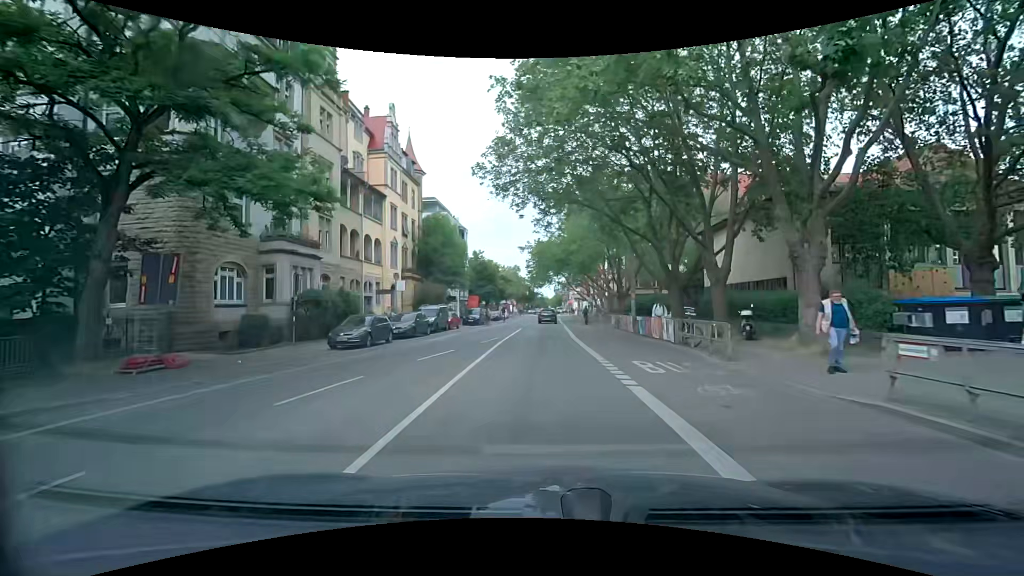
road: secondary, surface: asphalt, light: Day
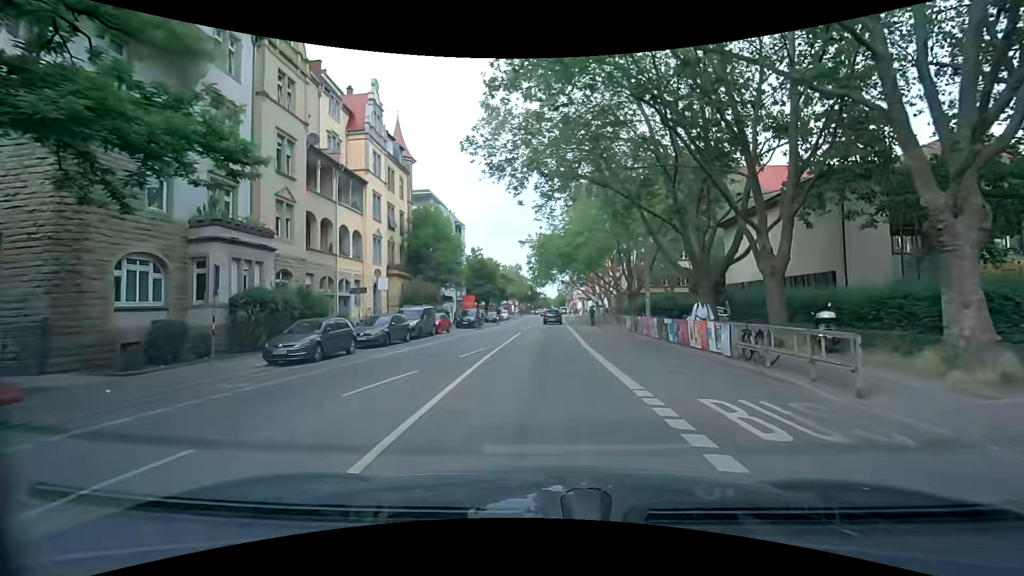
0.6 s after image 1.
(0.0, +5.3) m; -1°
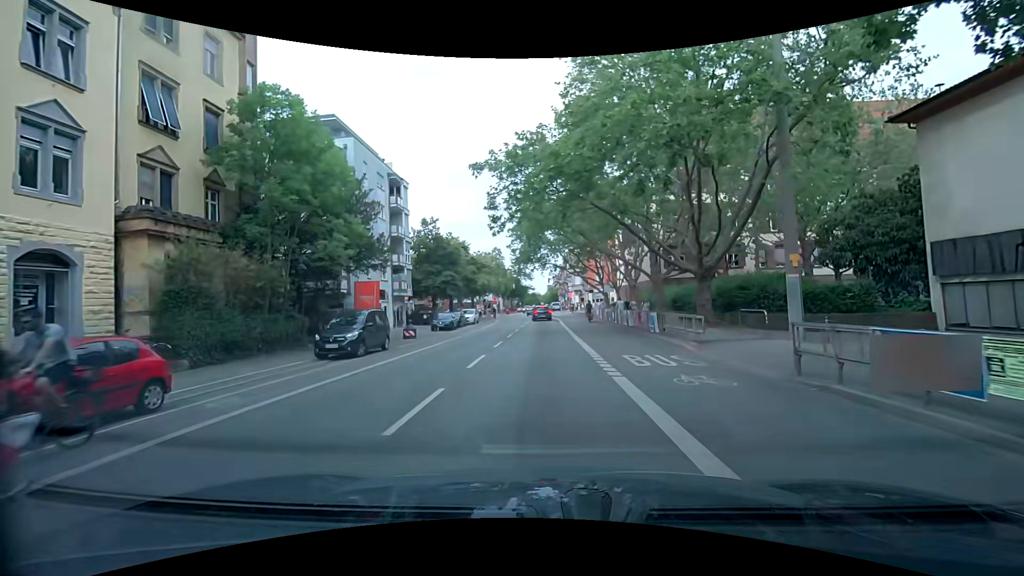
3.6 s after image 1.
(+0.5, +25.8) m; +2°
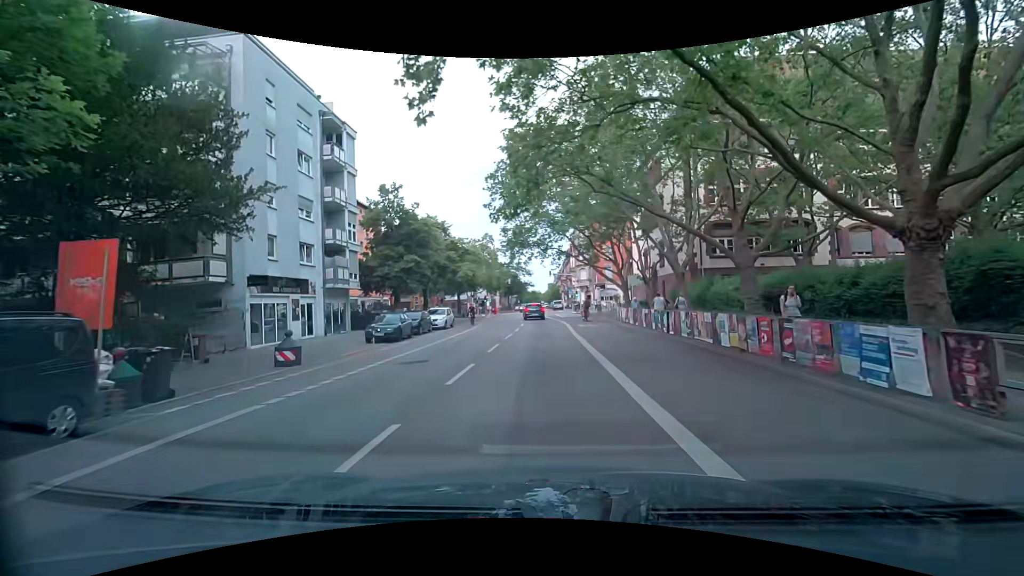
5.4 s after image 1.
(-0.3, +14.4) m; -1°
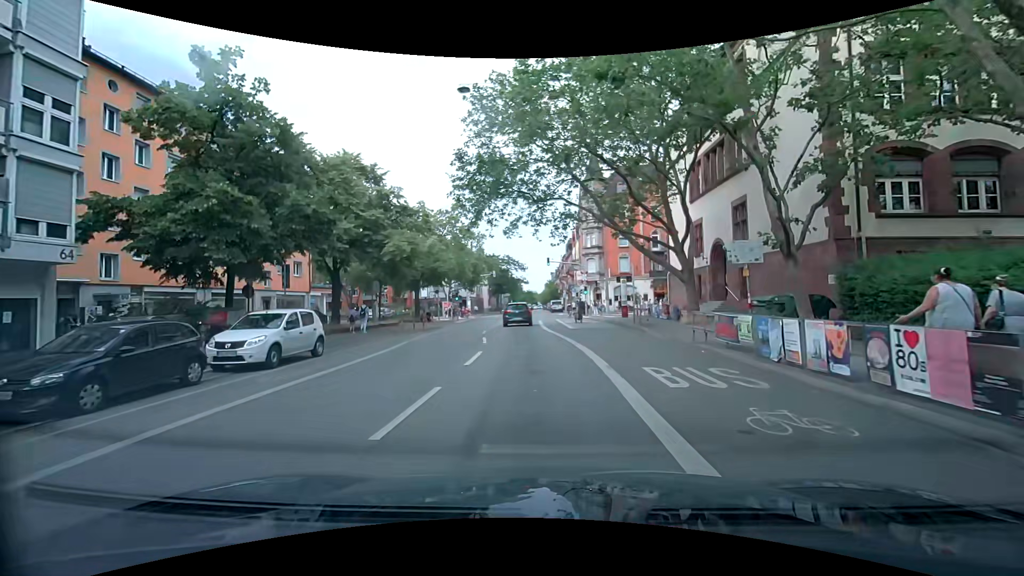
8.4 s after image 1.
(+0.2, +21.5) m; 0°
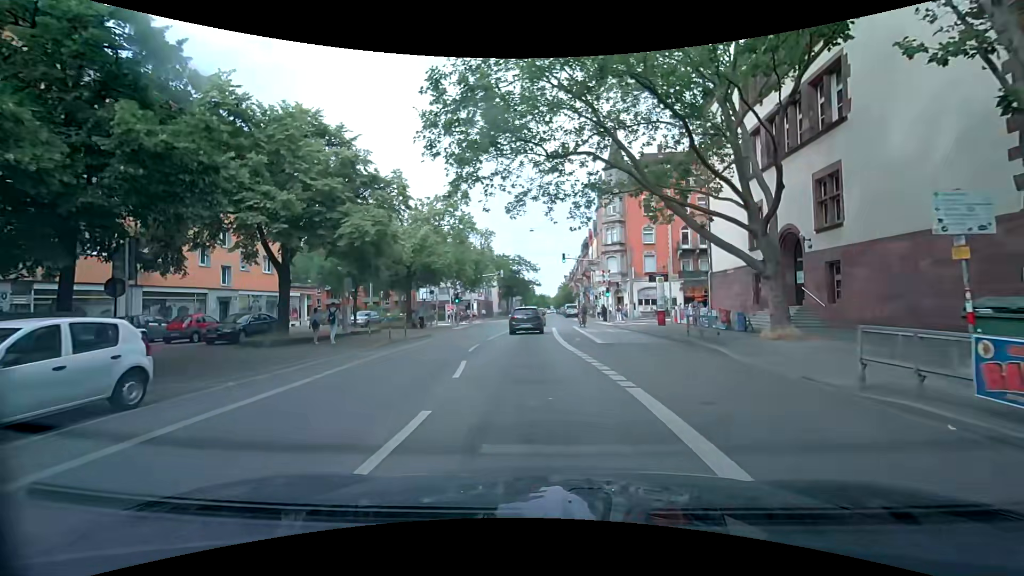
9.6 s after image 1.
(+0.1, +7.7) m; +2°
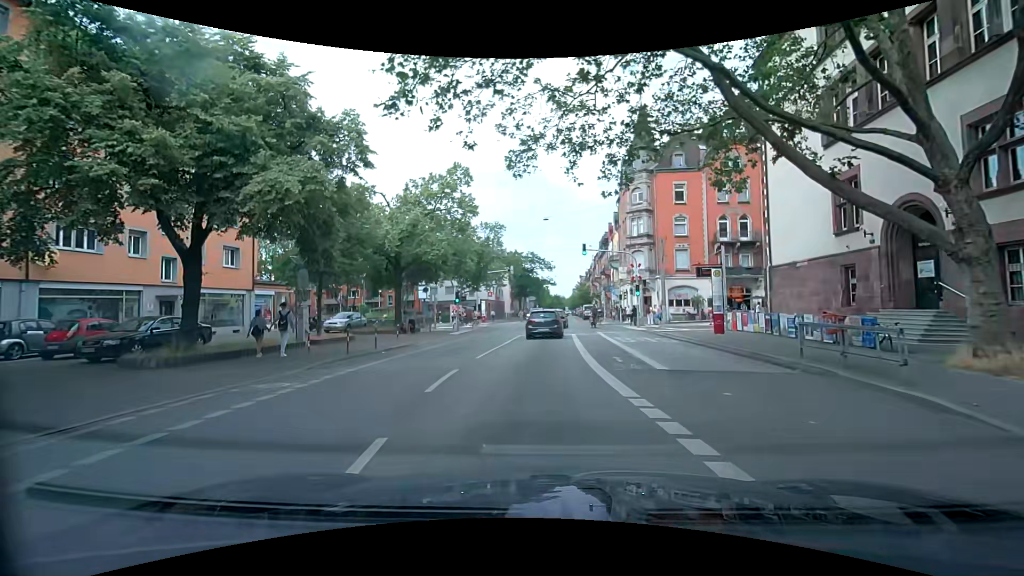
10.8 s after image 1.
(0.0, +7.2) m; -1°
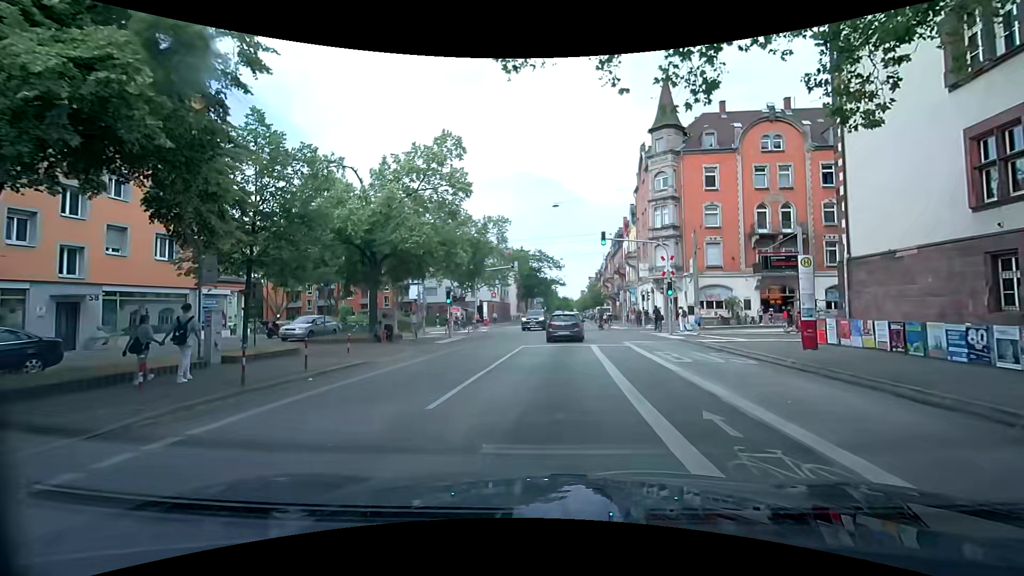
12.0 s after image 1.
(-0.1, +6.9) m; -2°
(0, +10) (0, +20) (+1, +30) (+2, +40) (+2, +50) (+2, +60) (+3, +70) (+3, +80) (+3, +90) (+4, +100) m
